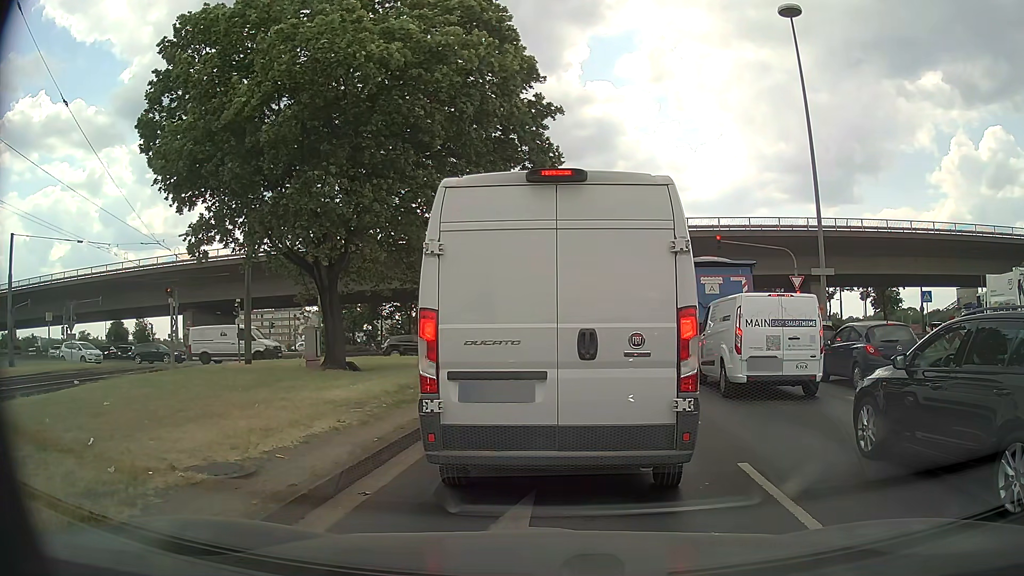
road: primary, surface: asphalt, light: Day
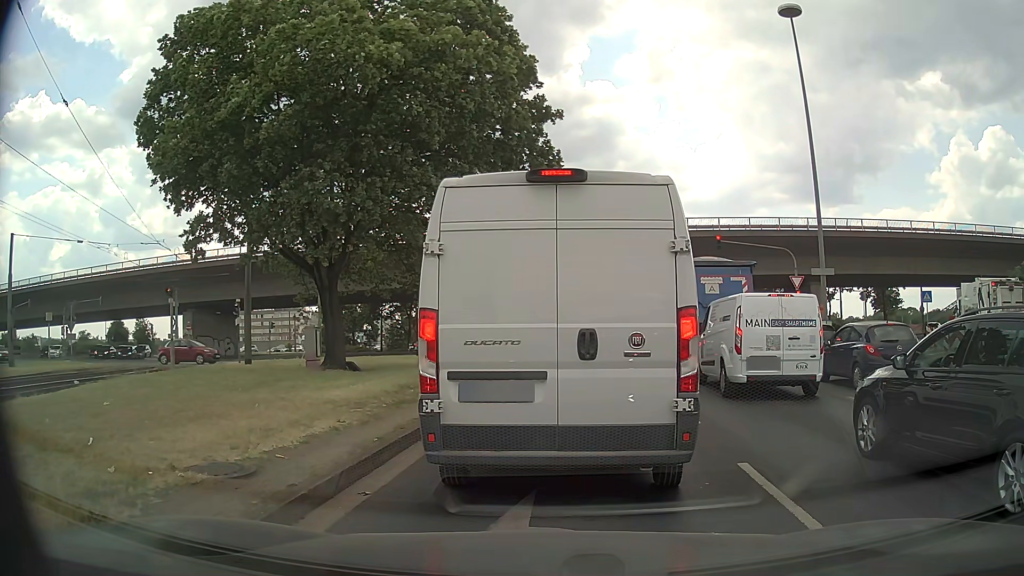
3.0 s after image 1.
(0.0, 0.0) m; 0°
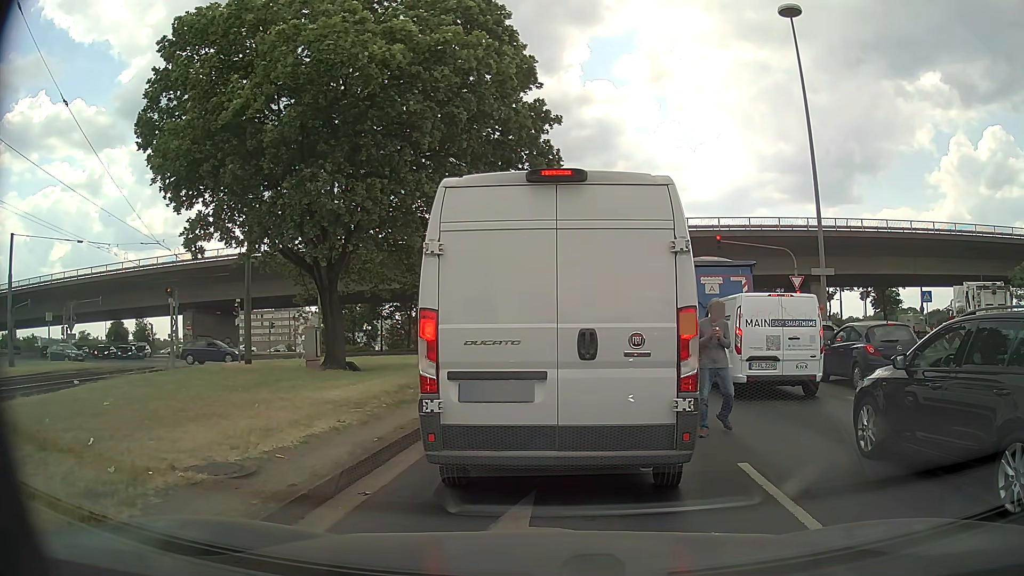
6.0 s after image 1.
(0.0, 0.0) m; 0°
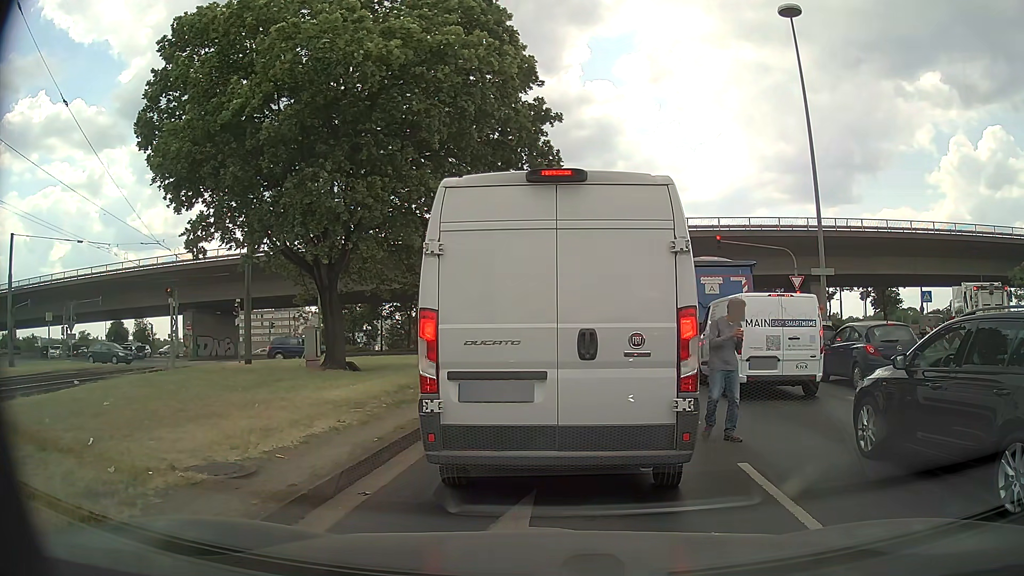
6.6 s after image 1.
(0.0, 0.0) m; 0°
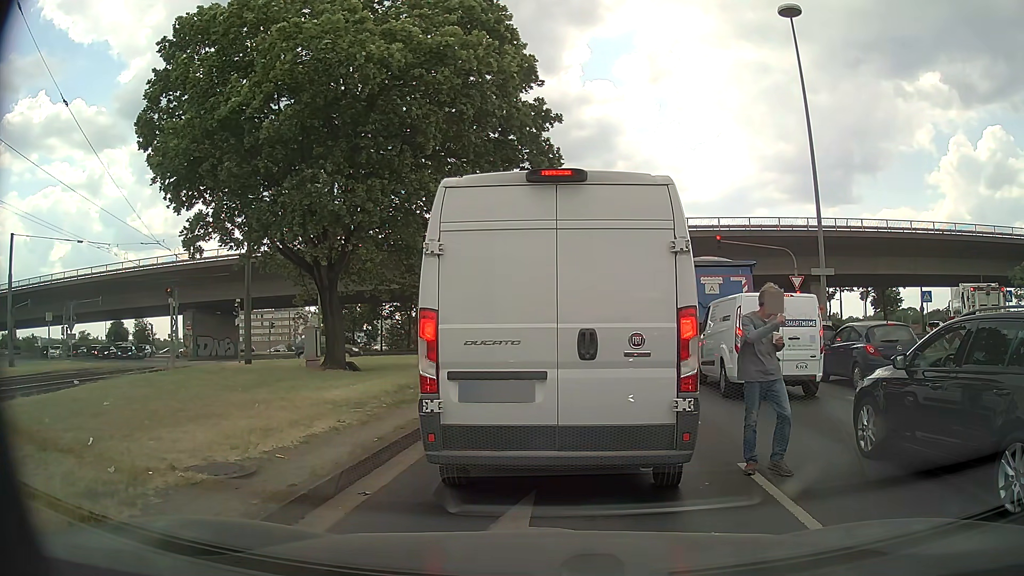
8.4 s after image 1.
(0.0, 0.0) m; 0°
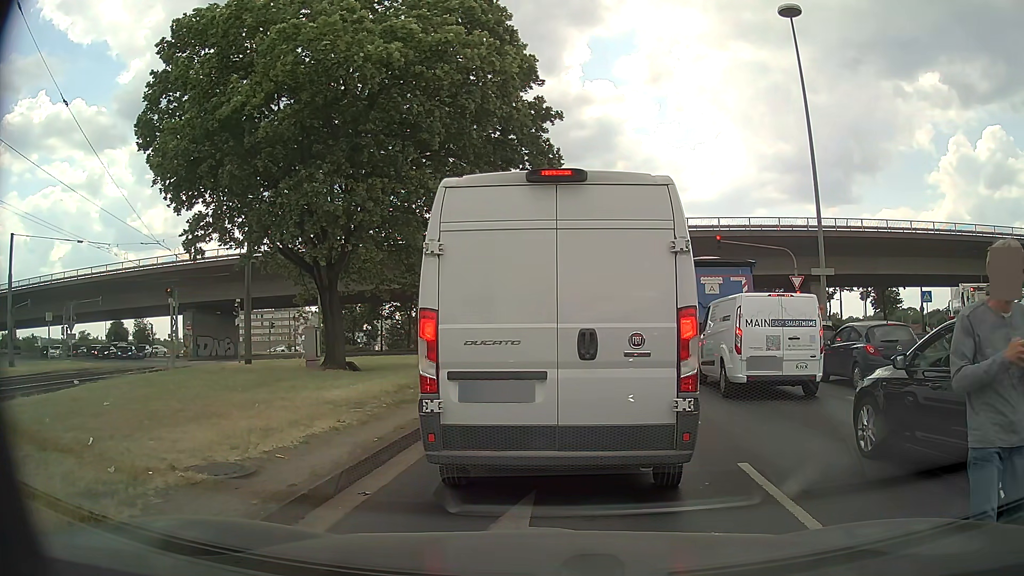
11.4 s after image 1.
(0.0, 0.0) m; 0°
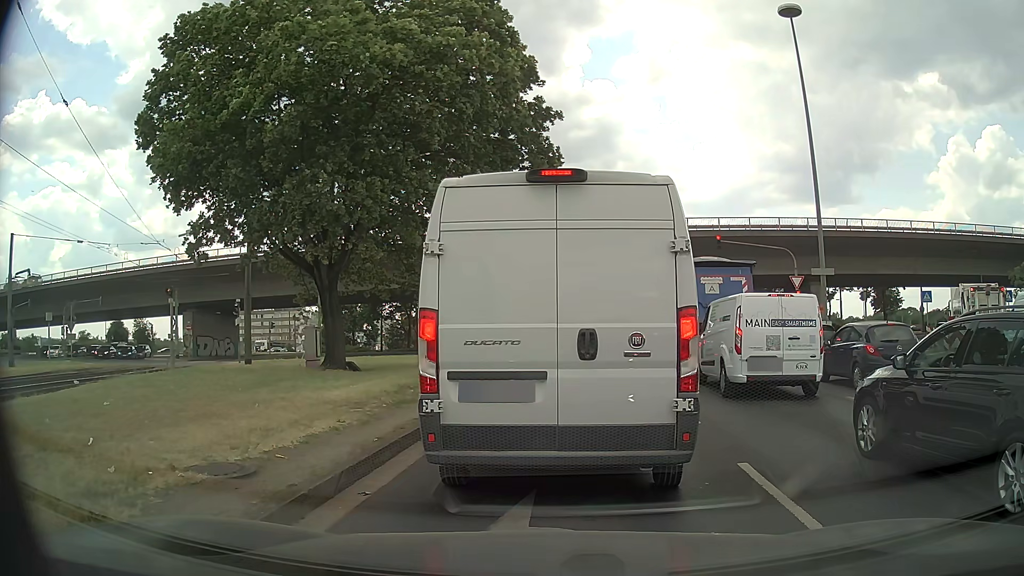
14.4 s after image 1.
(0.0, 0.0) m; 0°
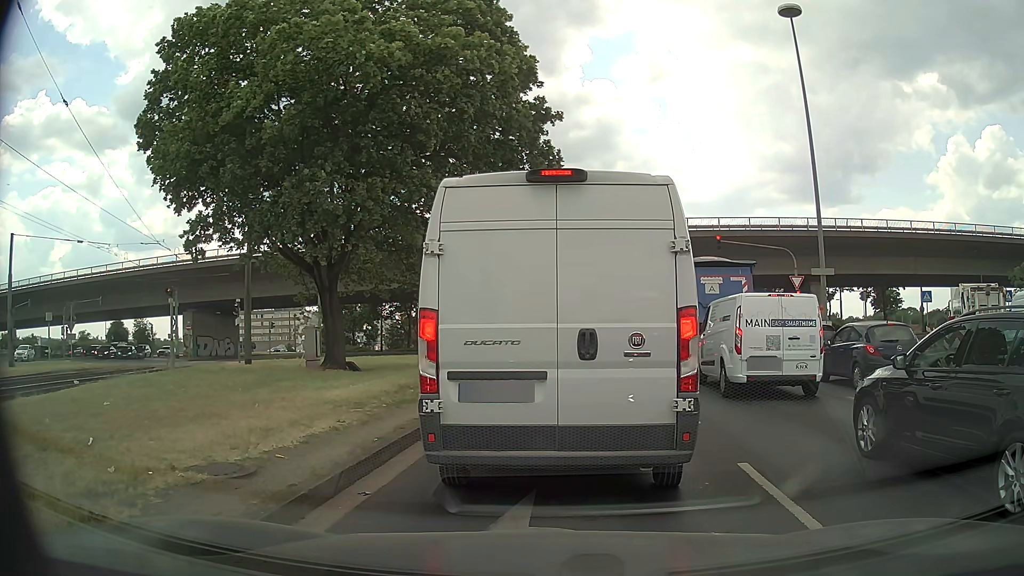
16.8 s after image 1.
(0.0, 0.0) m; 0°
(0, +10) (+1, +20) (+2, +30) (+4, +40) (+5, +50) (+6, +60) (+7, +70) (+7, +80) (+5, +89) (+1, +99) m
